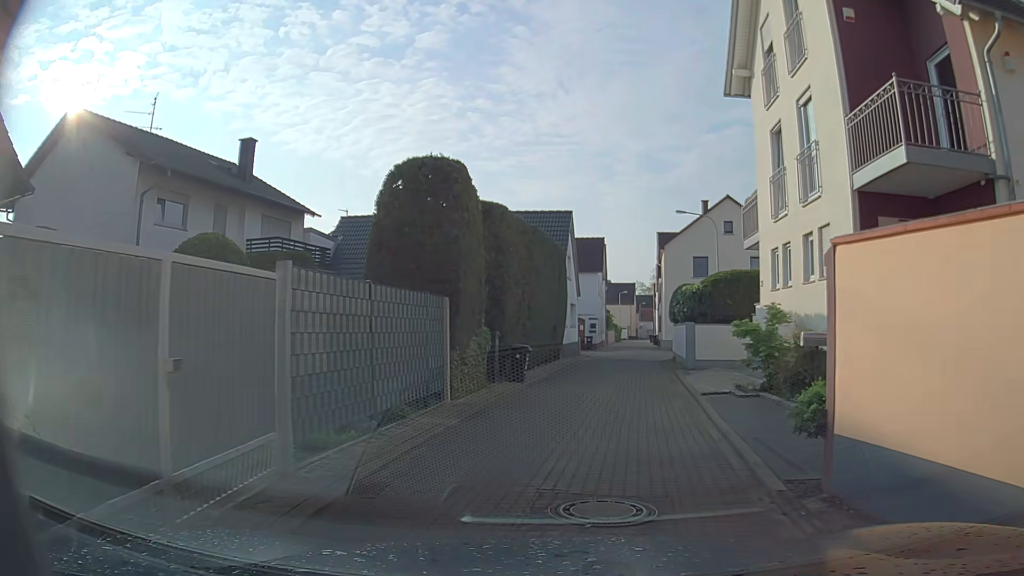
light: Day
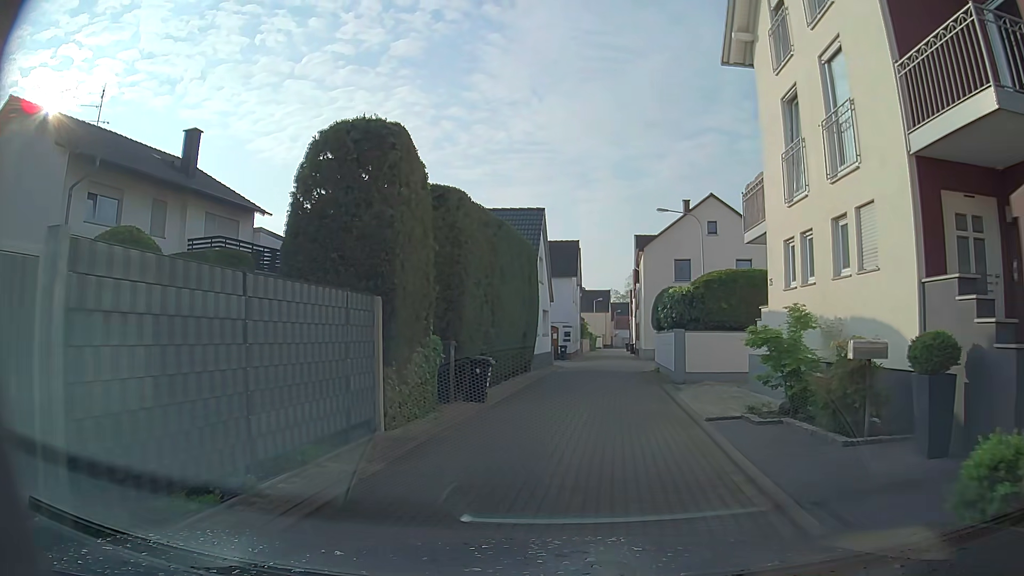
(0.0, +2.9) m; 0°
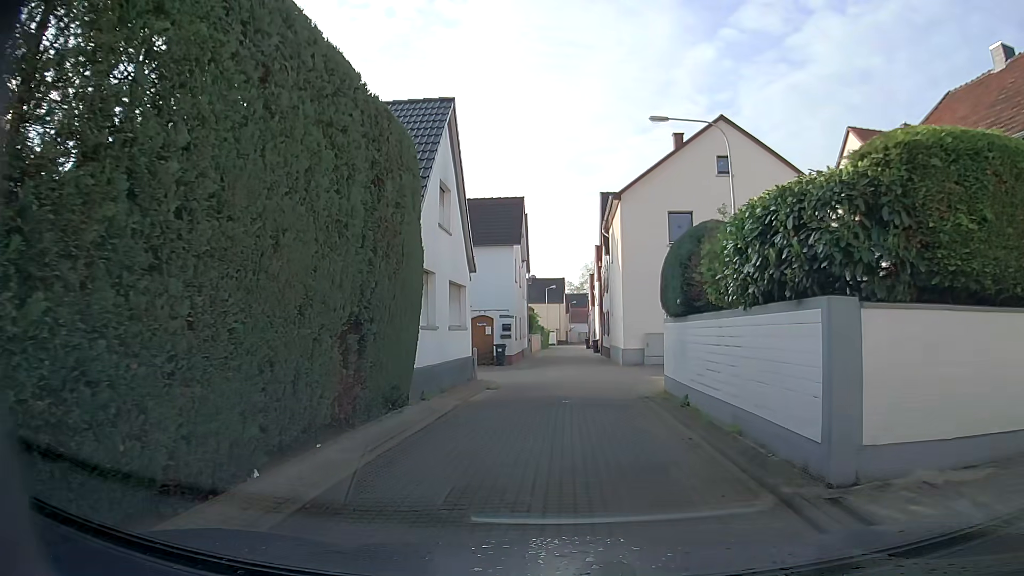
(+0.6, +13.9) m; +2°
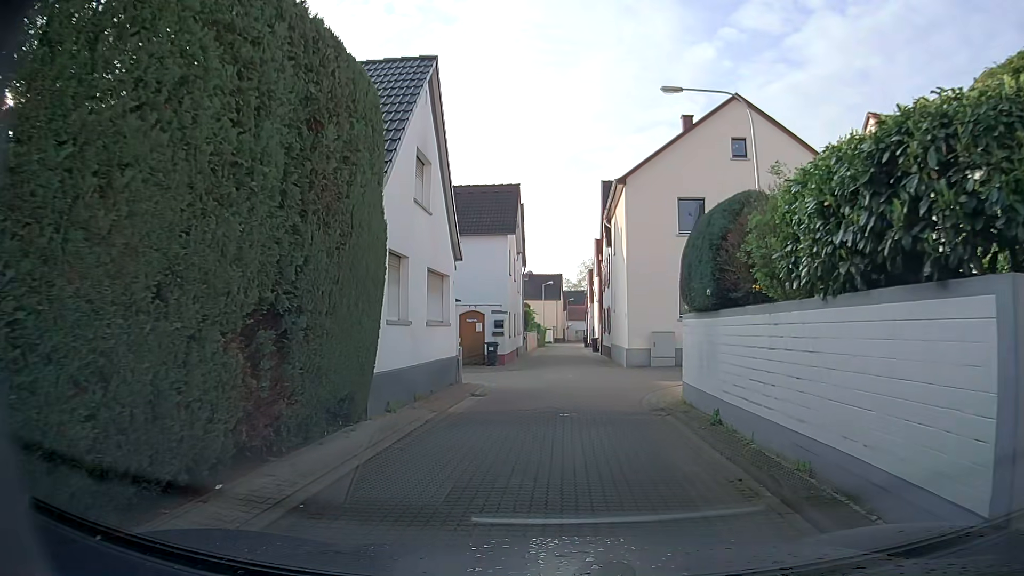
(+0.1, +2.5) m; +2°
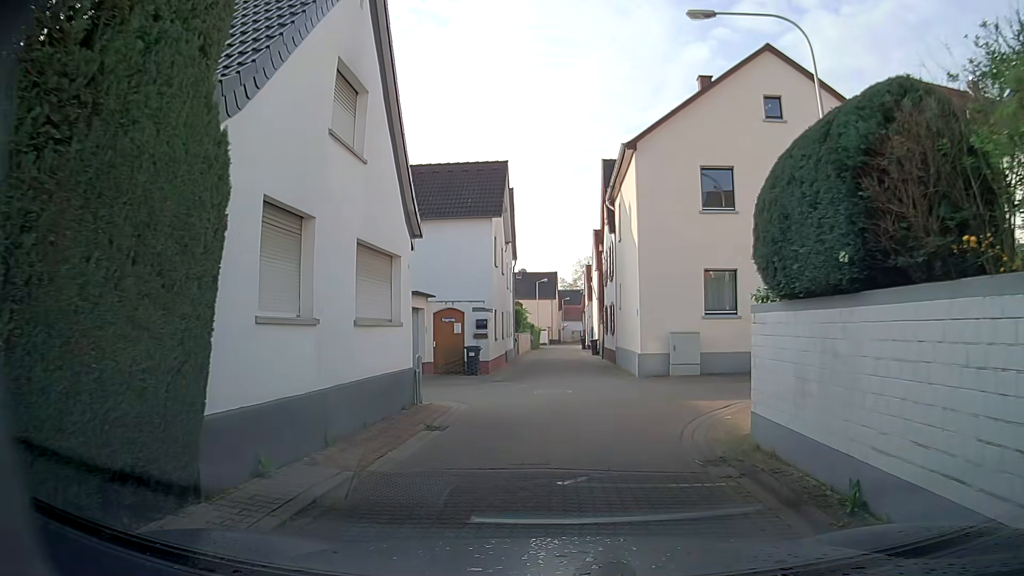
(+0.1, +4.7) m; 0°
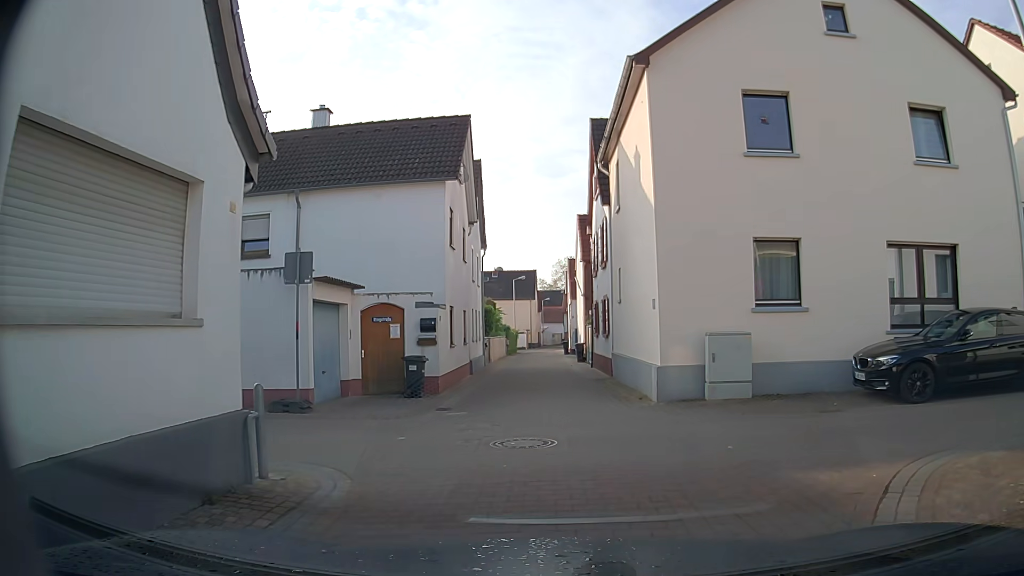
(+0.1, +6.4) m; +2°
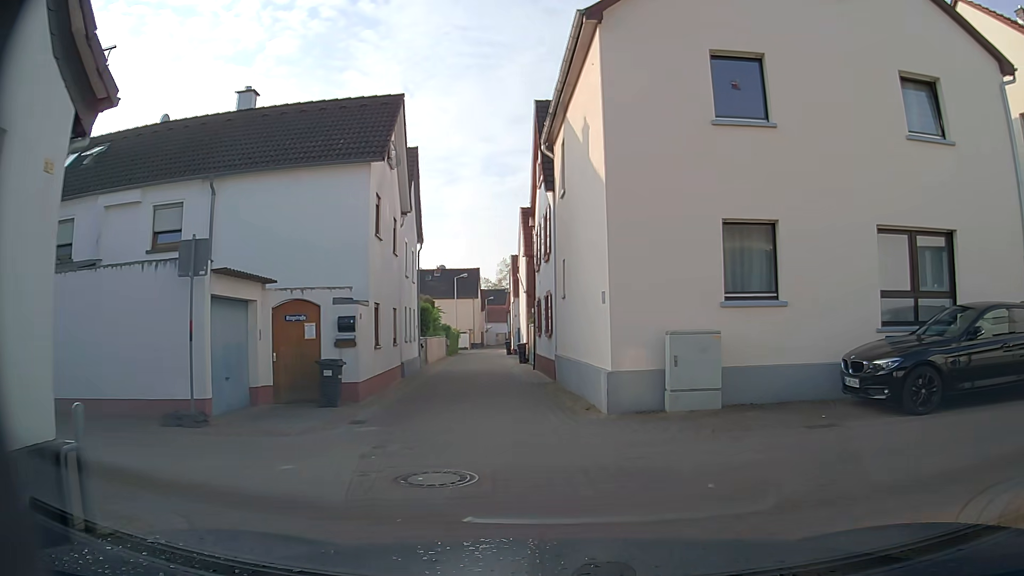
(+0.1, +1.9) m; +5°
